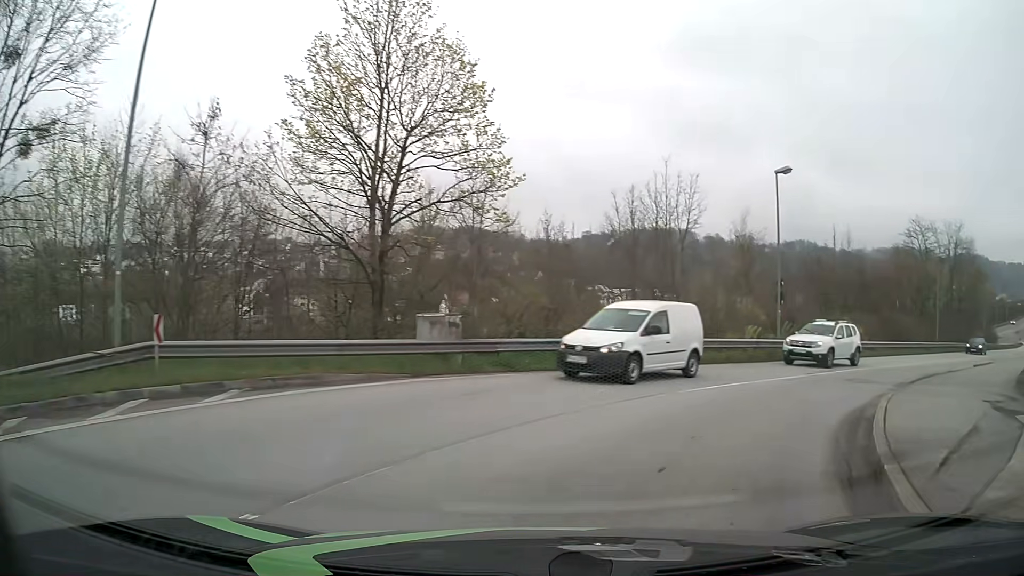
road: unclassified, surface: asphalt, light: Day
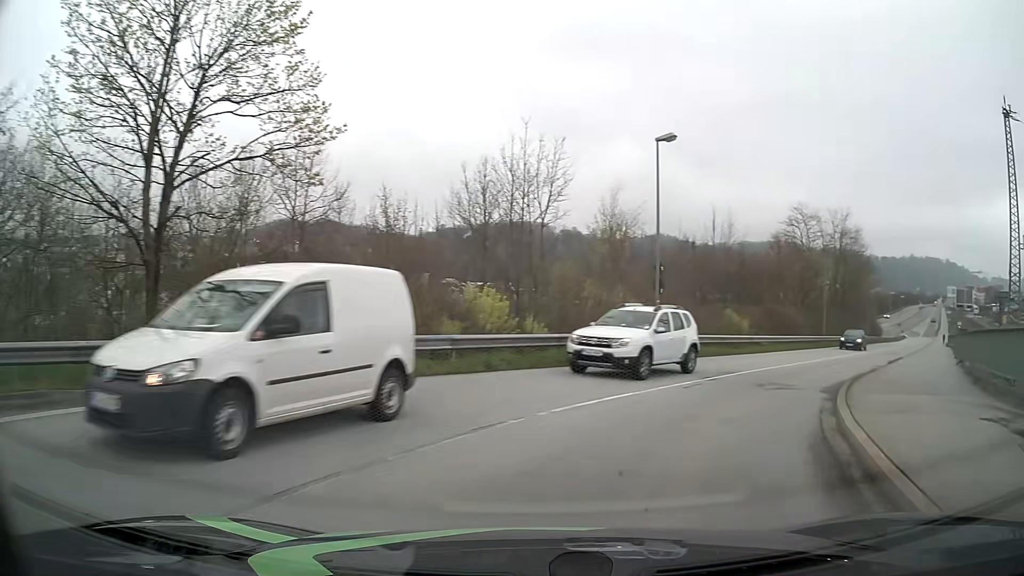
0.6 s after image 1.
(+0.5, +4.3) m; +14°
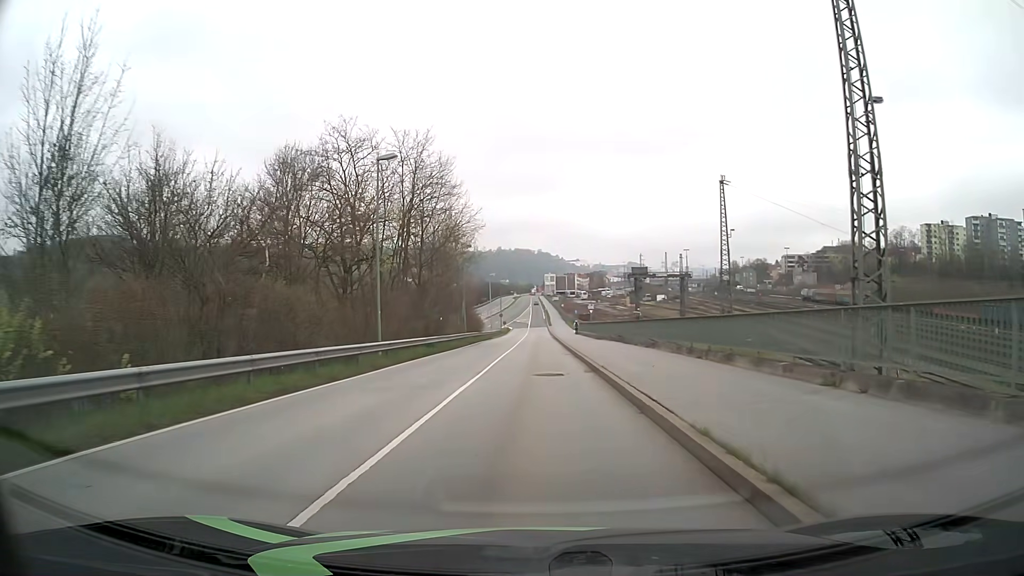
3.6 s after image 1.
(+11.4, +24.8) m; +35°
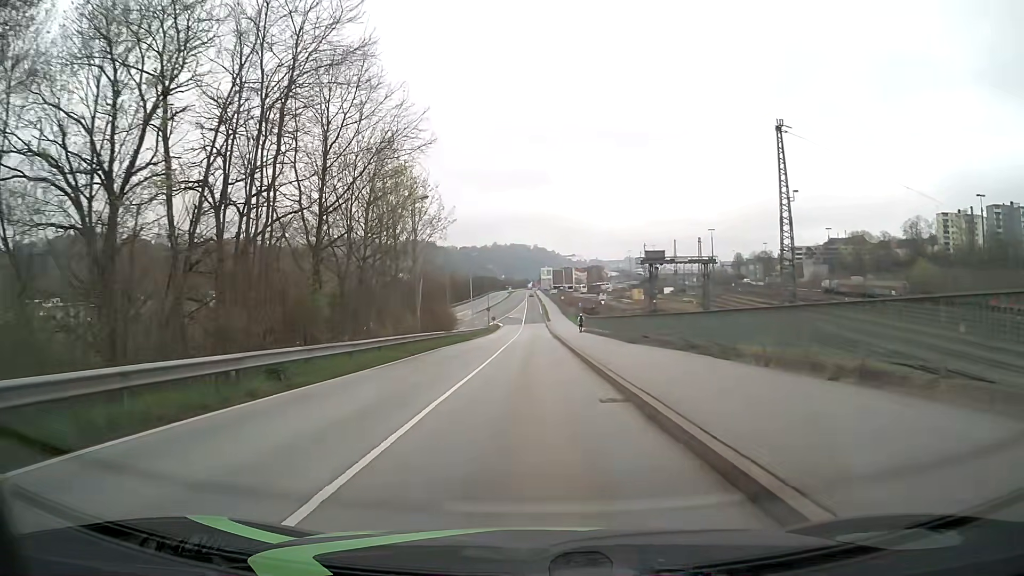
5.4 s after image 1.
(+0.2, +20.6) m; +1°
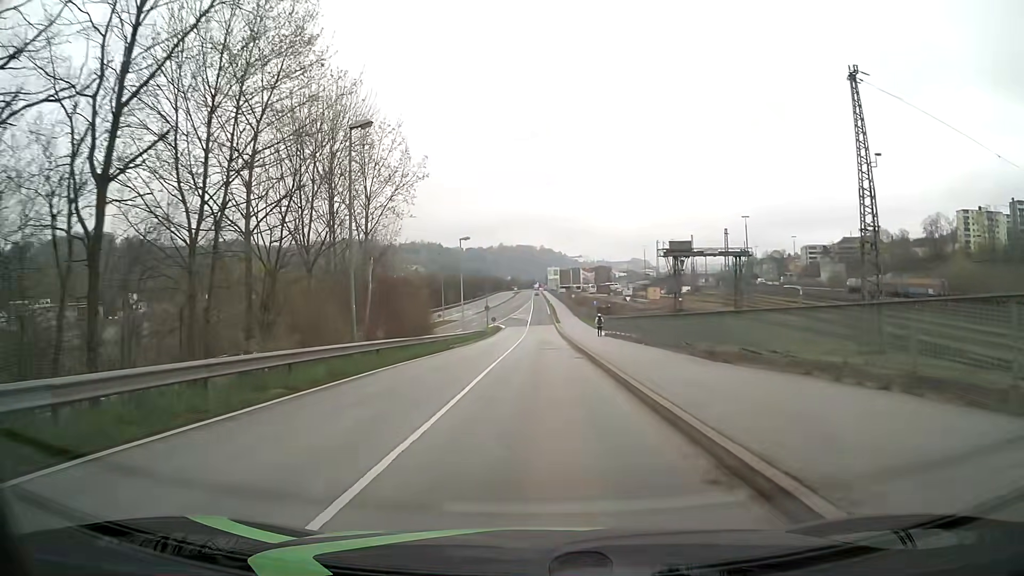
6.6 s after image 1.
(-0.1, +13.9) m; 0°
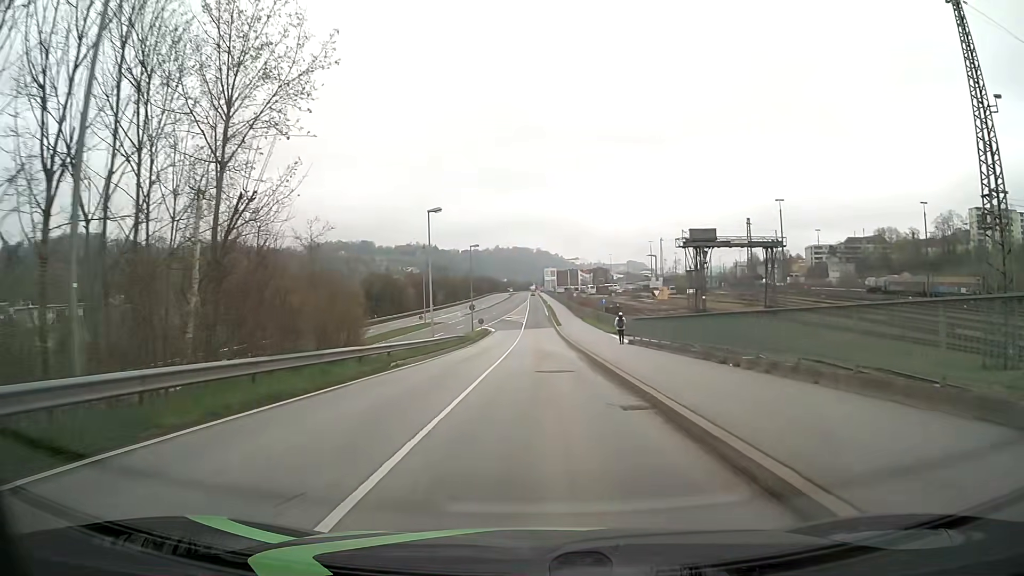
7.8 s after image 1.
(0.0, +14.2) m; 0°
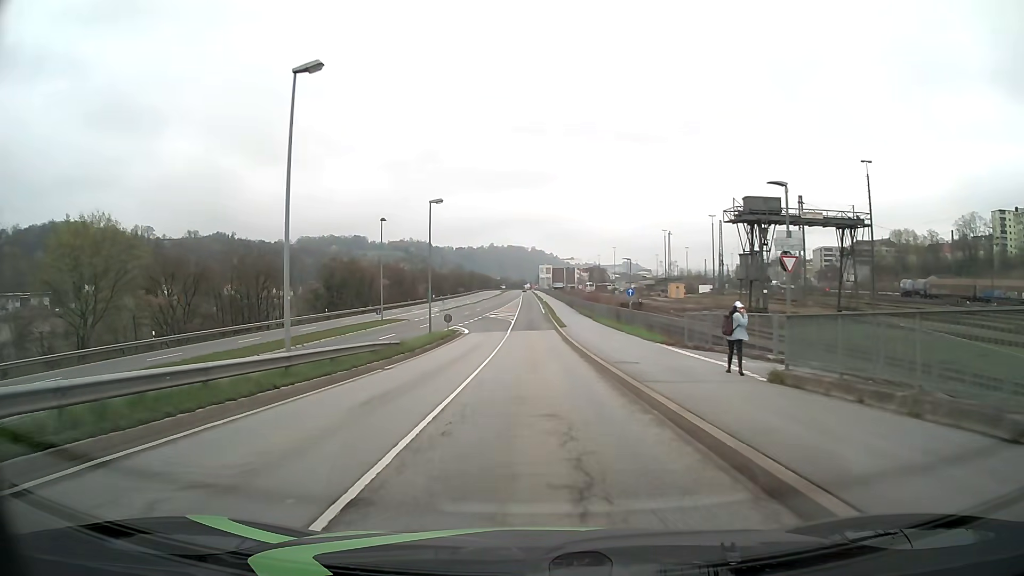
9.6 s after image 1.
(0.0, +21.9) m; 0°
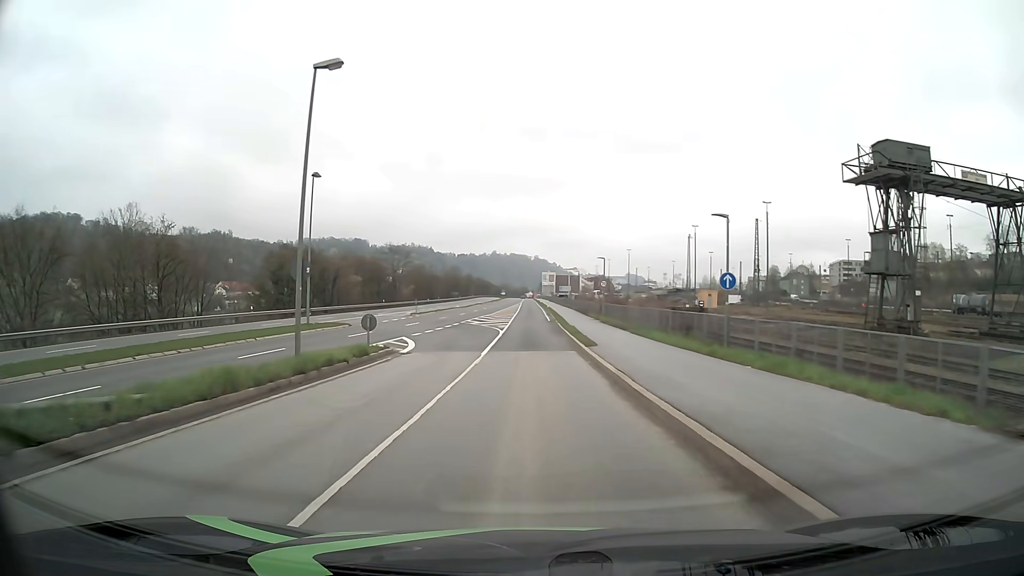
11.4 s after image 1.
(+0.1, +22.6) m; 0°
(0, +10) (0, +20) (0, +30) (0, +40) (0, +50) (0, +60) (0, +70) (0, +80) (0, +90) (0, +100) m
